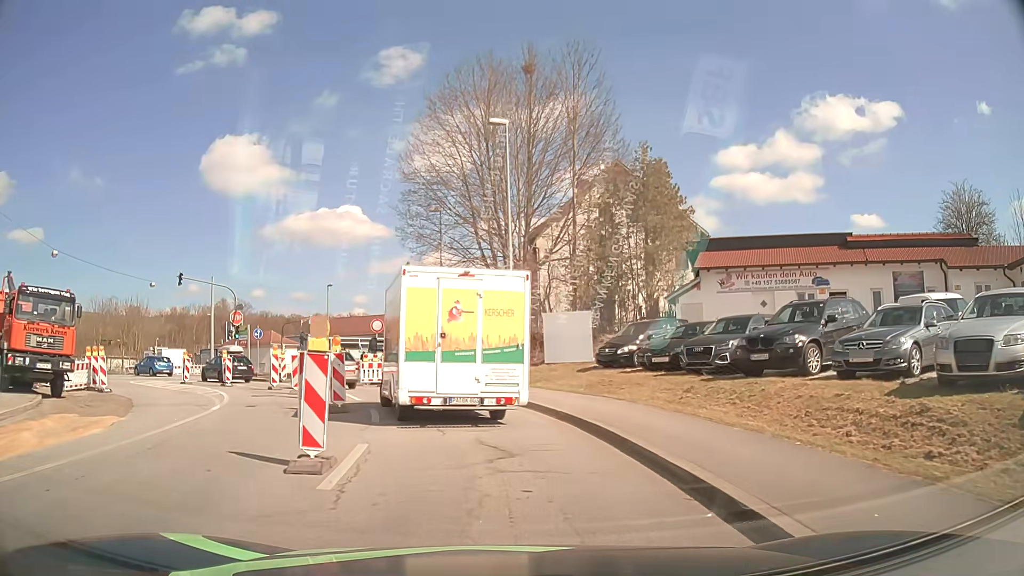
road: tertiary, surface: asphalt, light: Day
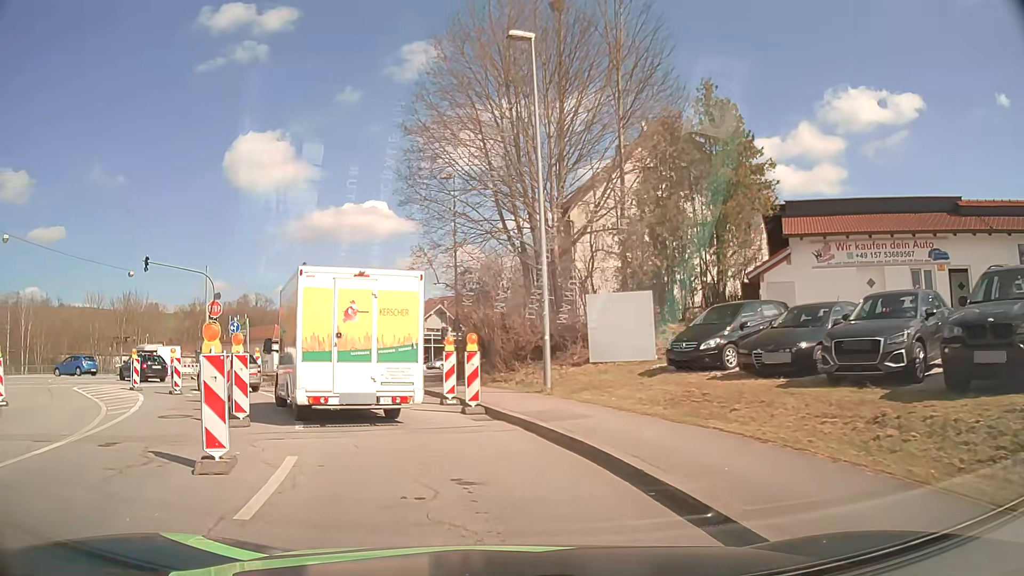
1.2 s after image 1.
(0.0, +7.4) m; -2°
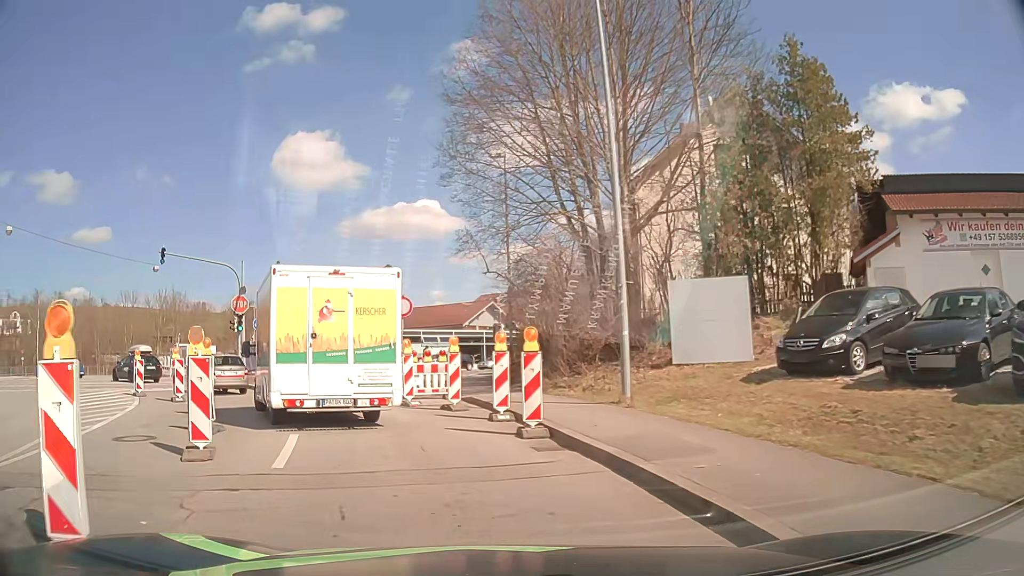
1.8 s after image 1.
(-0.1, +3.8) m; -4°
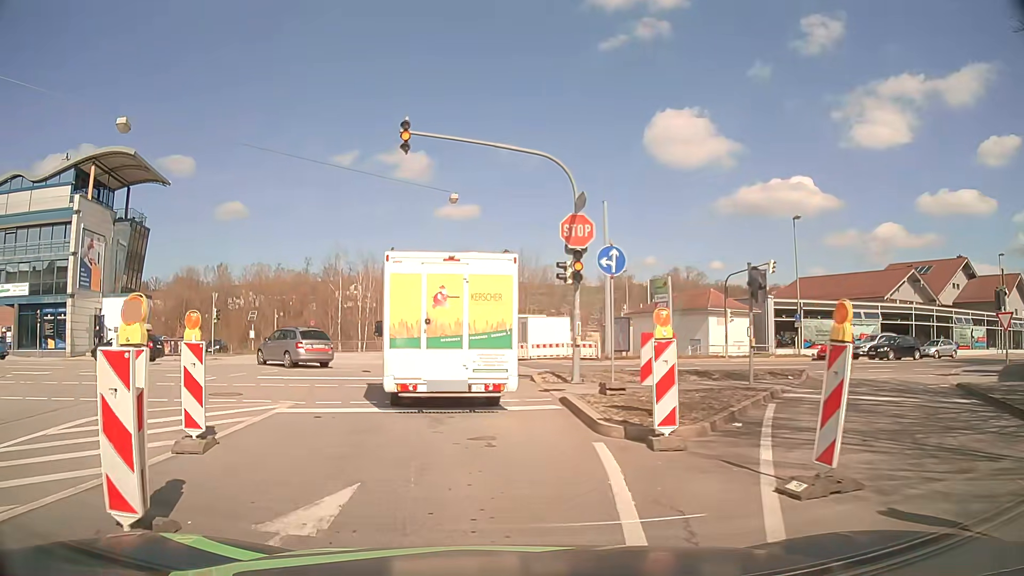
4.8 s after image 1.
(-4.8, +16.4) m; -33°
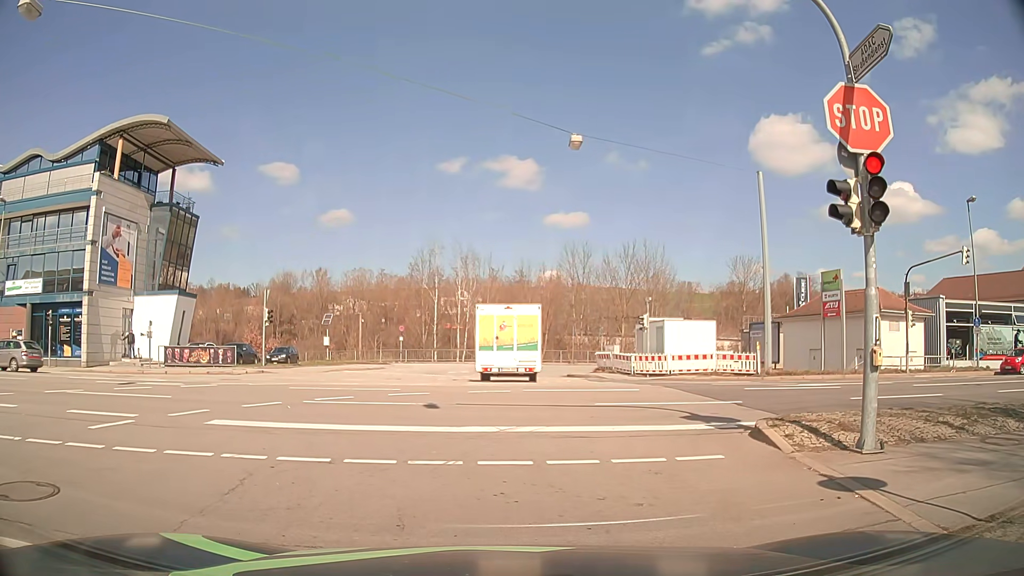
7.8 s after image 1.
(-0.8, +9.3) m; -9°
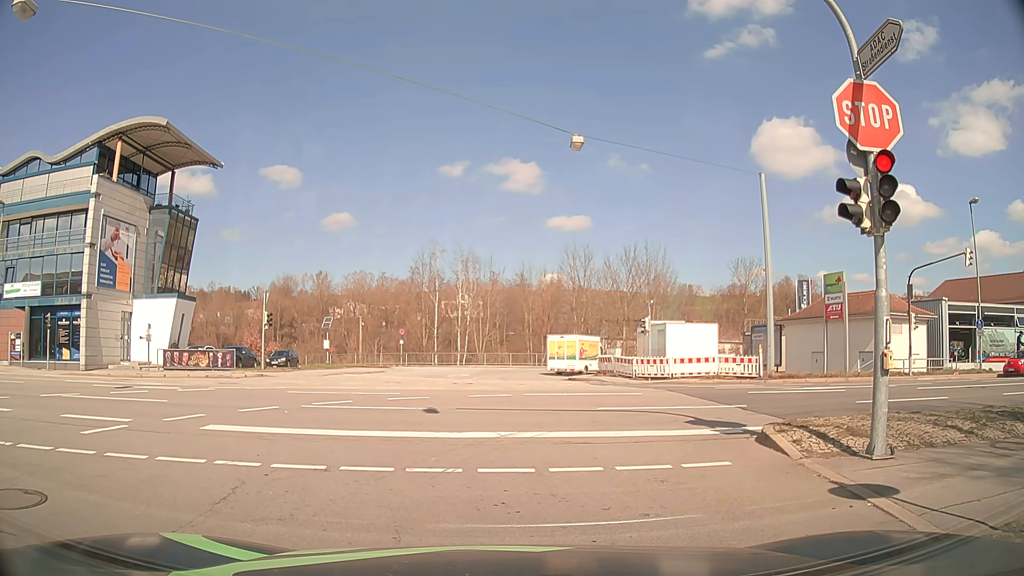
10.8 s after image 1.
(0.0, +0.3) m; 0°
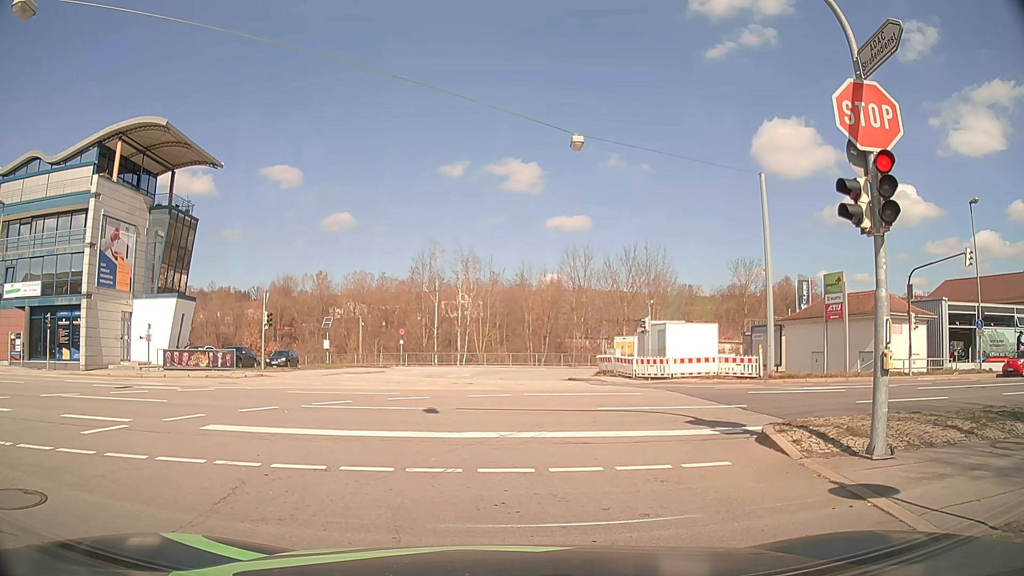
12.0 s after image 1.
(0.0, 0.0) m; 0°
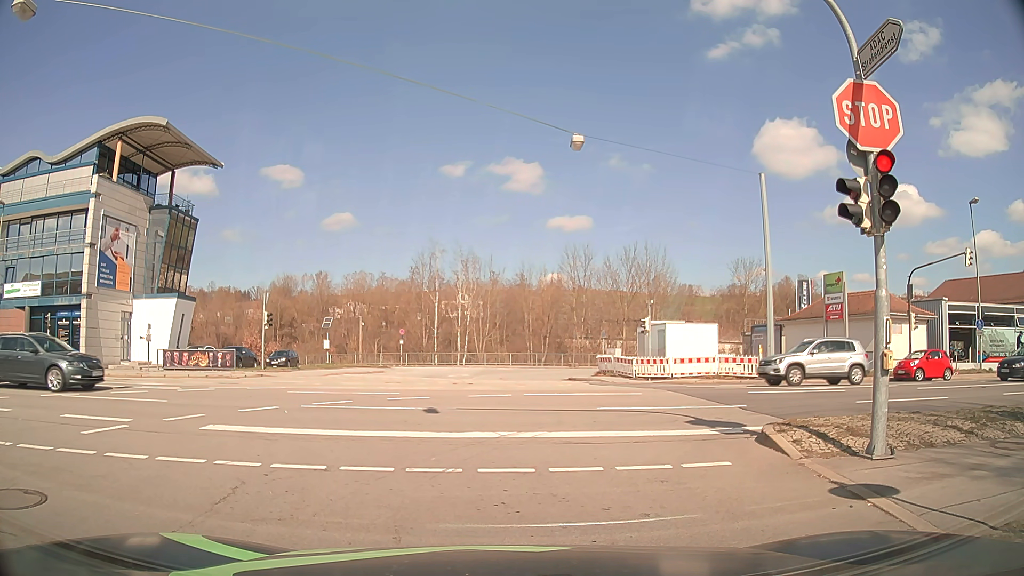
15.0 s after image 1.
(0.0, 0.0) m; 0°
(-1, +10) (-6, +19) (-14, +24) (-24, +26) (-34, +26) (-44, +26) (-54, +25) (-64, +25) (-74, +25) (-84, +25) m
